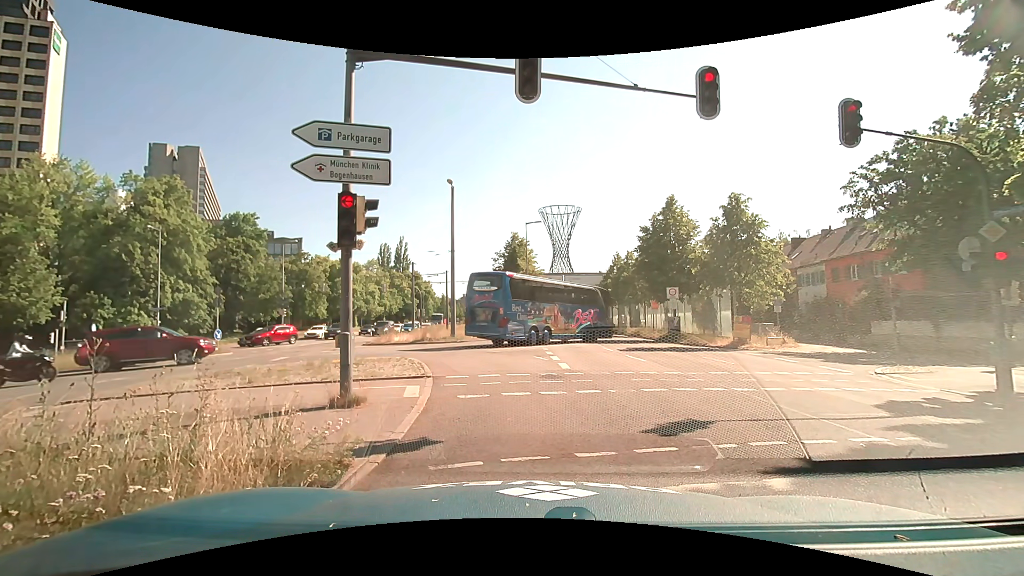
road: primary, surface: asphalt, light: Day
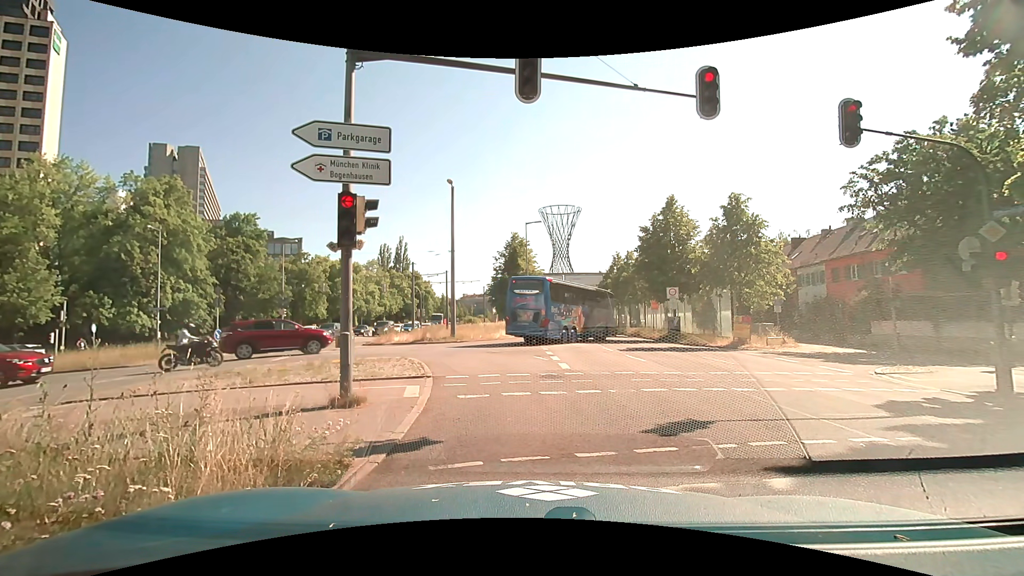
(0.0, 0.0) m; 0°
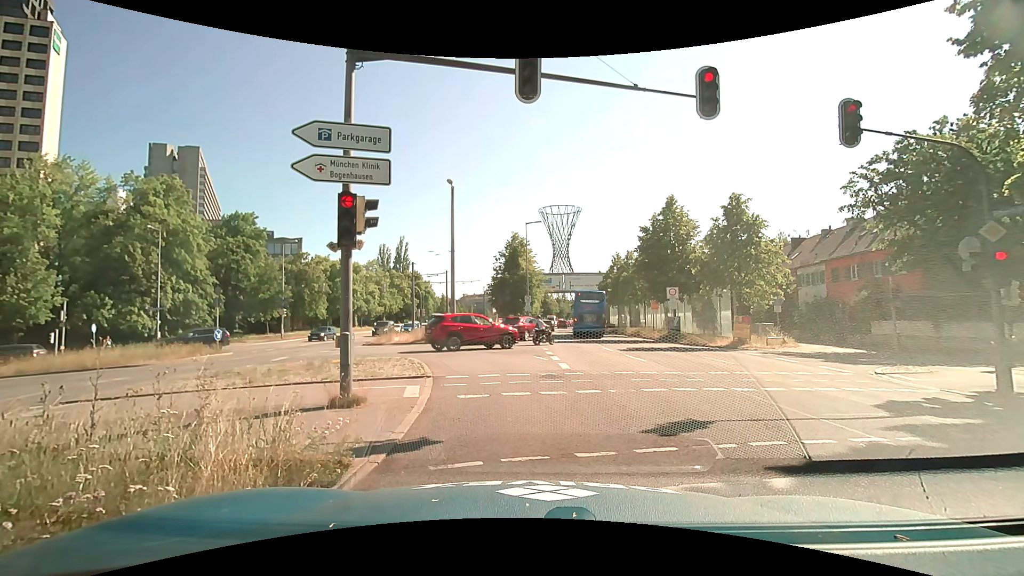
(0.0, 0.0) m; 0°
(0, +10) (-3, +20) (-9, +27) (-18, +33) (-28, +34) (-37, +32) (-47, +30) (-57, +28) (-67, +27) (-77, +25) m
